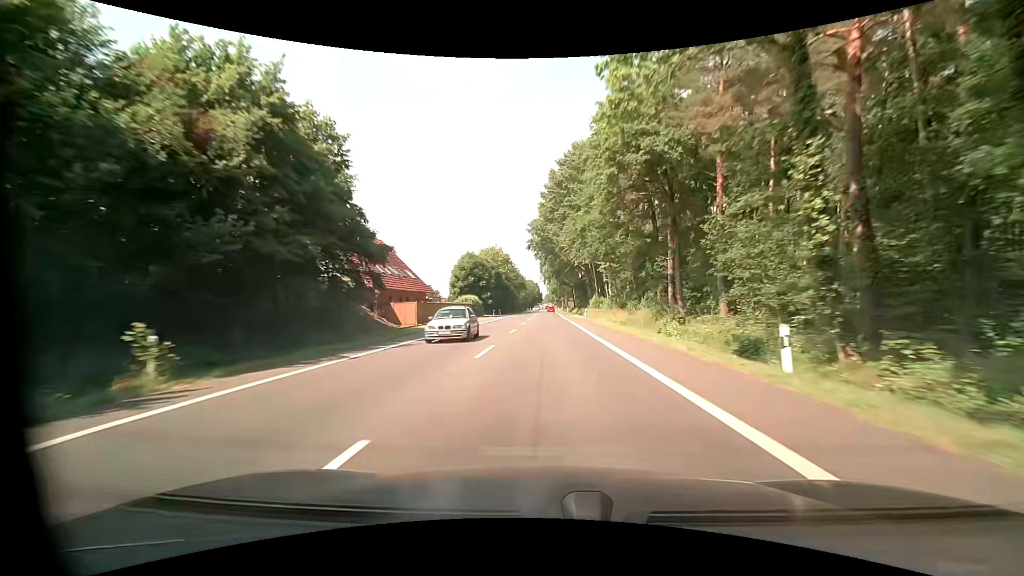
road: primary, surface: asphalt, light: Day
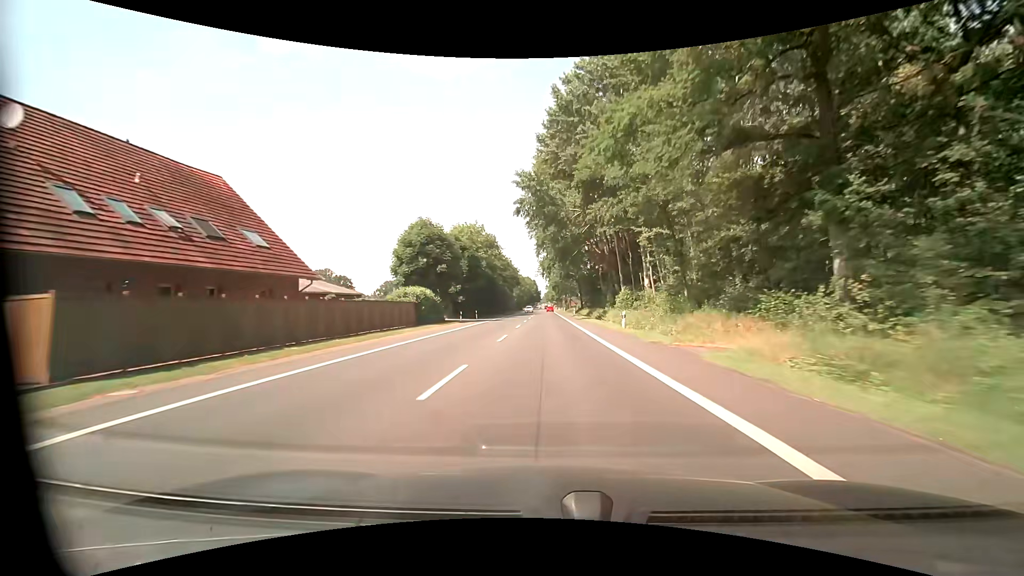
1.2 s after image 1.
(0.0, +29.8) m; 0°
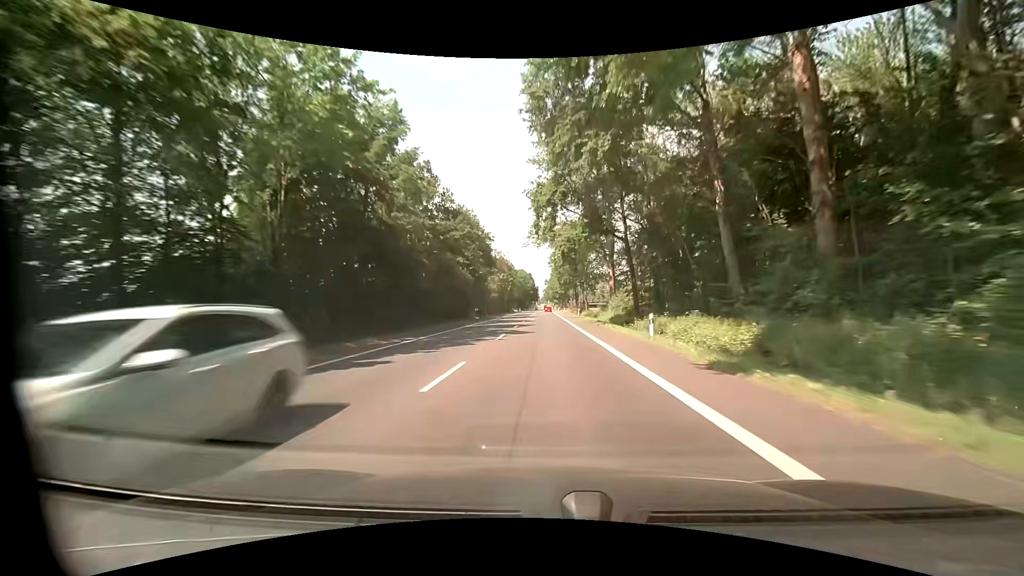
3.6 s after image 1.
(+0.1, +59.3) m; 0°
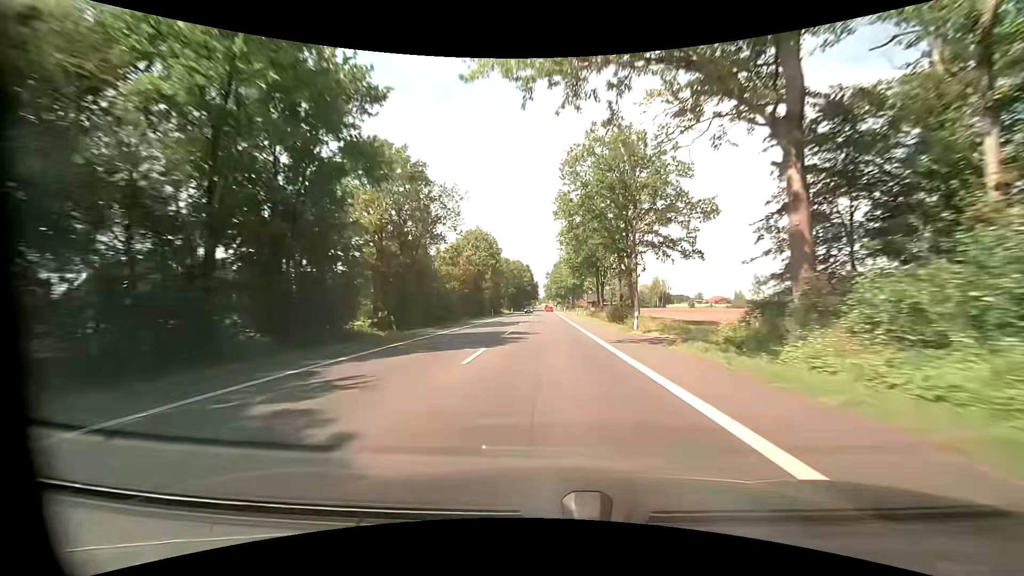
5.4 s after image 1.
(0.0, +44.4) m; 0°
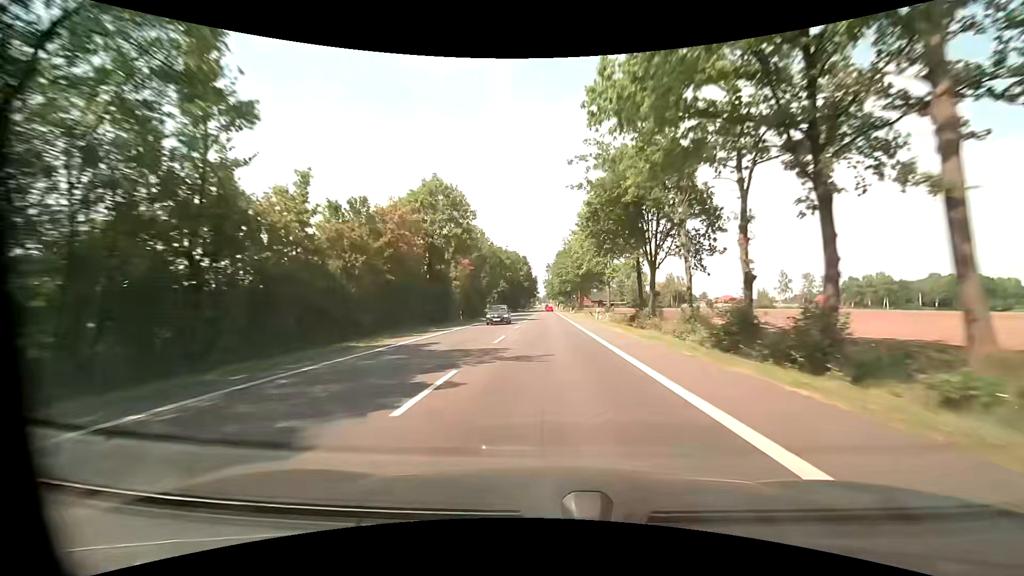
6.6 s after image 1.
(0.0, +29.5) m; 0°
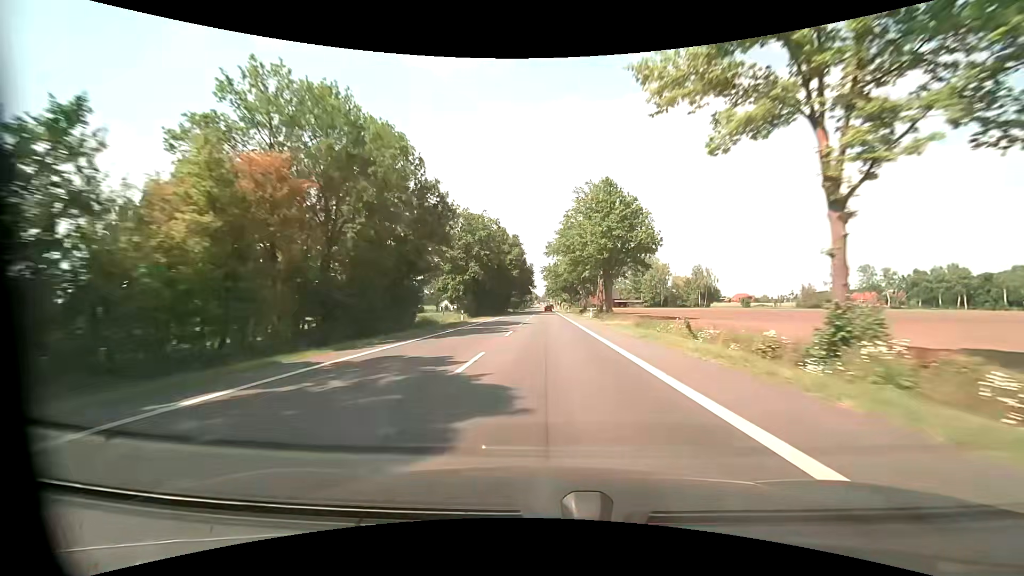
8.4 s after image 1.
(0.0, +44.2) m; 0°
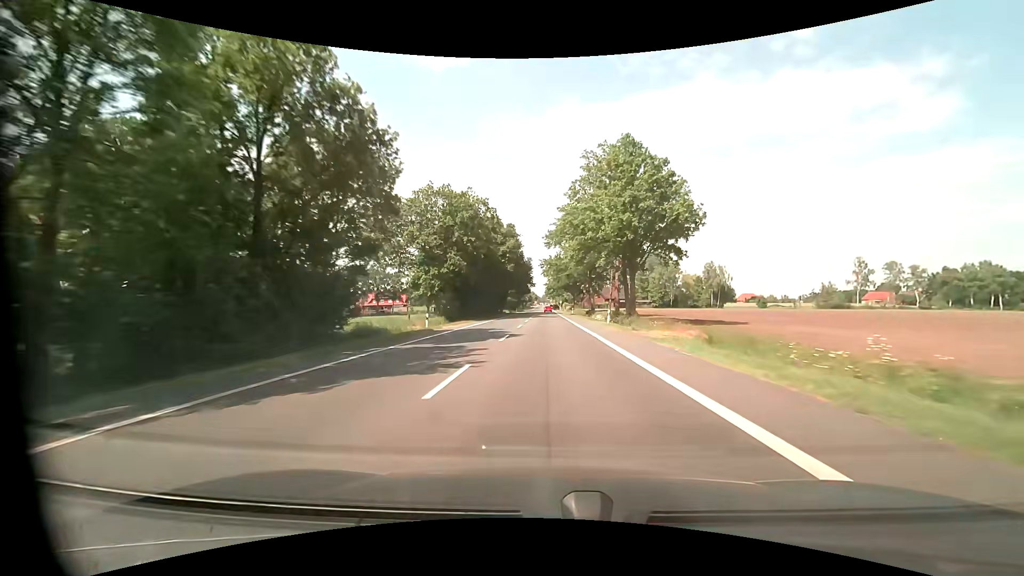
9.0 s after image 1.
(+0.1, +14.7) m; 0°
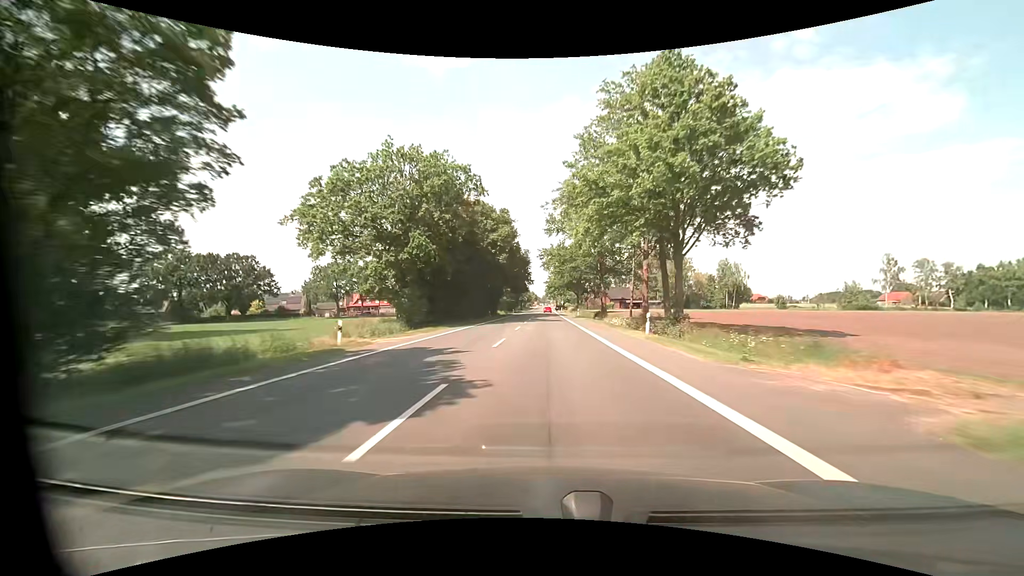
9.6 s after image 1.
(+0.1, +14.7) m; 0°
(0, +10) (0, +20) (0, +30) (0, +40) (0, +50) (0, +60) (0, +70) (0, +80) (0, +90) (0, +100) m
